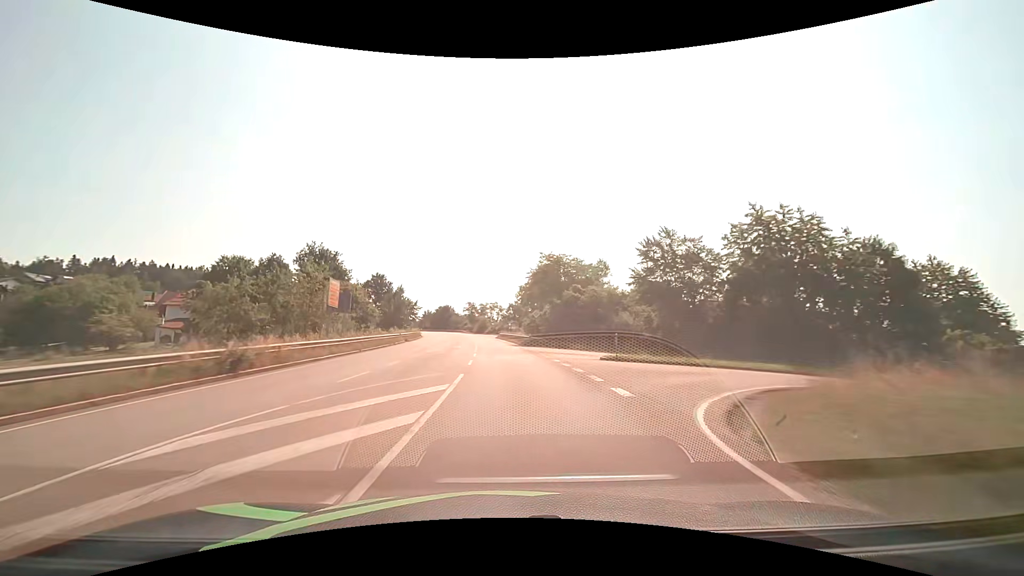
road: secondary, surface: asphalt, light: Day
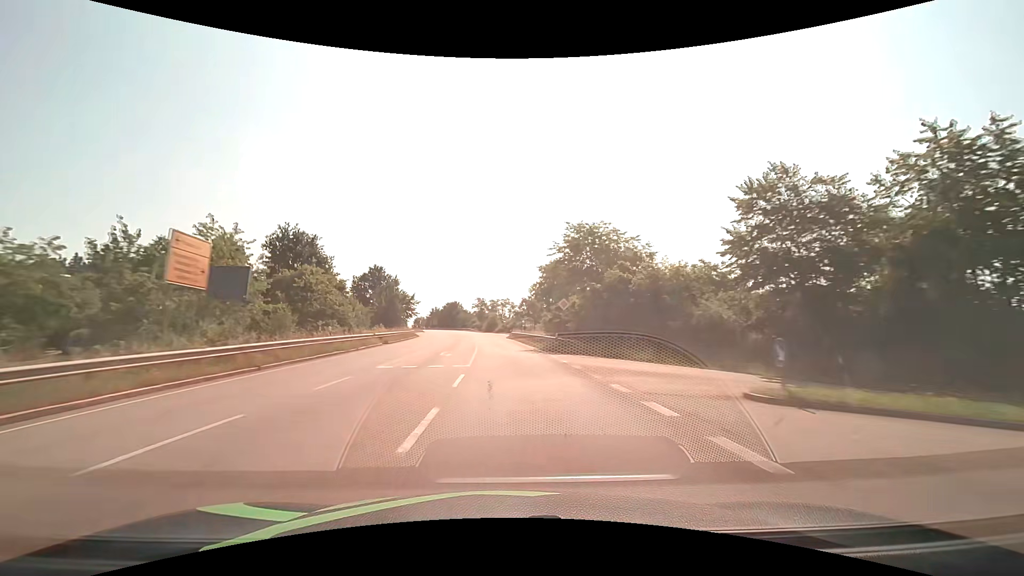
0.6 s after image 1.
(-0.2, +14.0) m; -1°
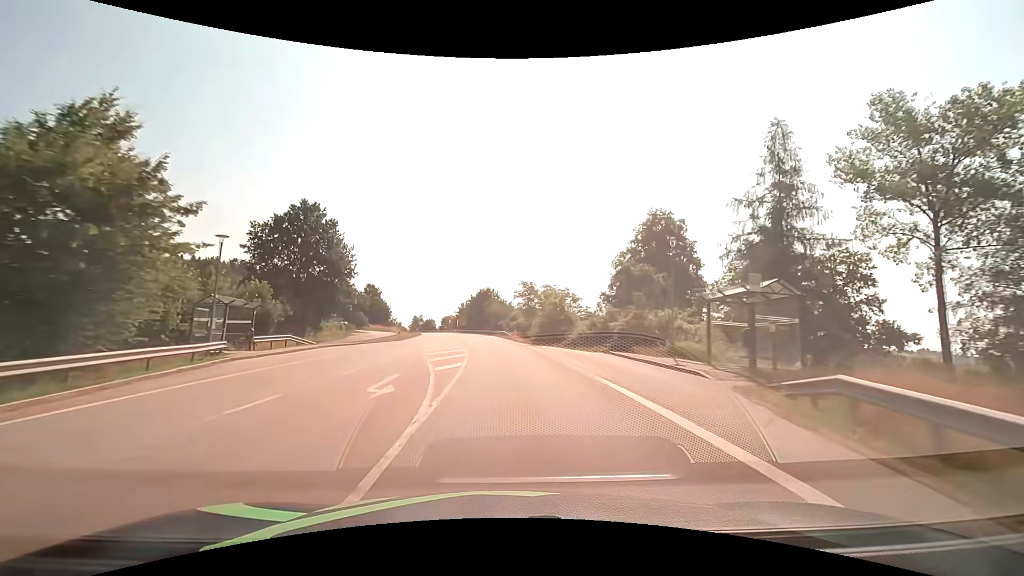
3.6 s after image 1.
(-3.1, +63.7) m; -6°
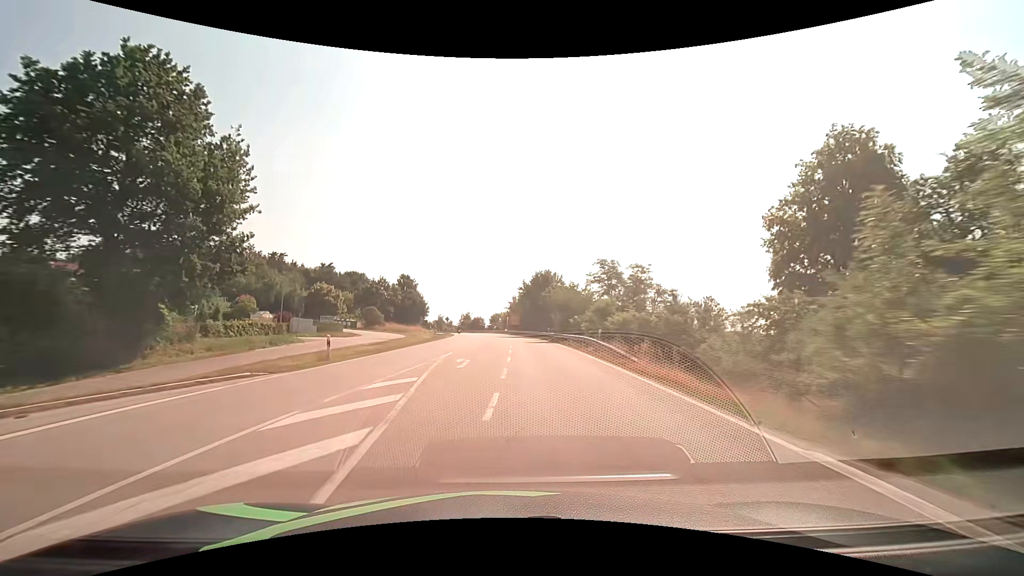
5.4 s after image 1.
(-1.6, +33.2) m; -6°
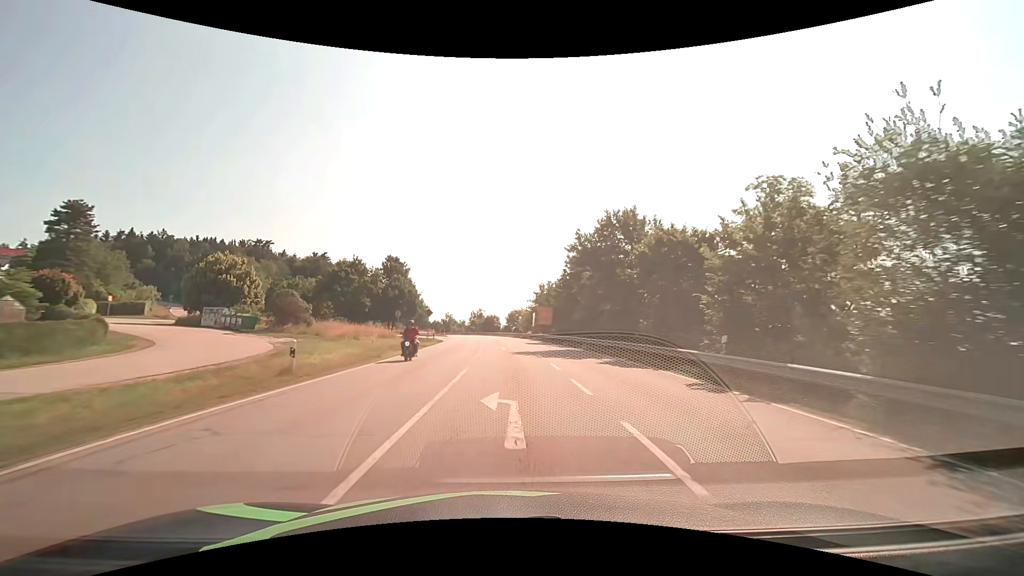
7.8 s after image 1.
(-1.5, +38.7) m; -3°
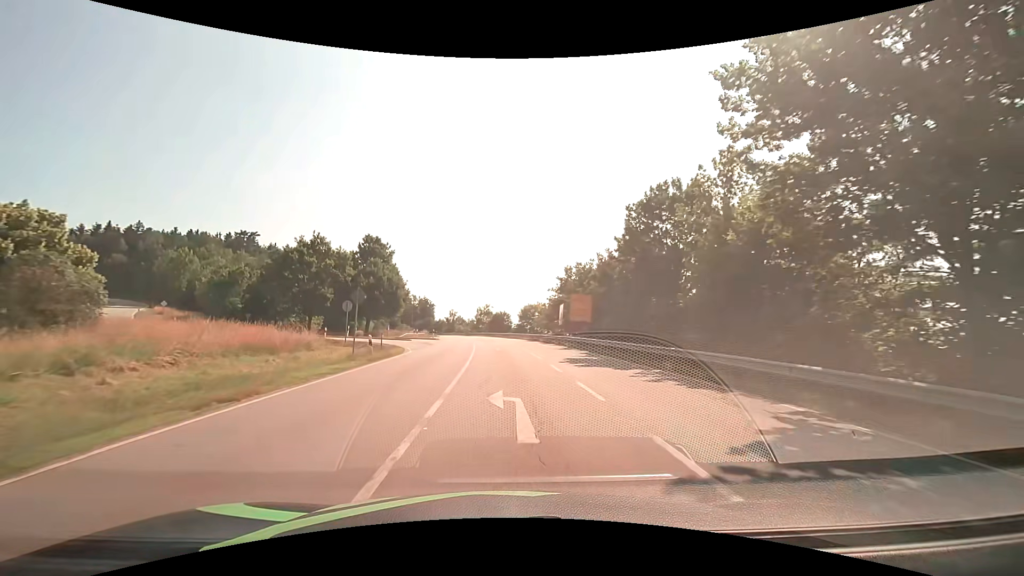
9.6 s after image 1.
(-0.1, +24.5) m; -1°
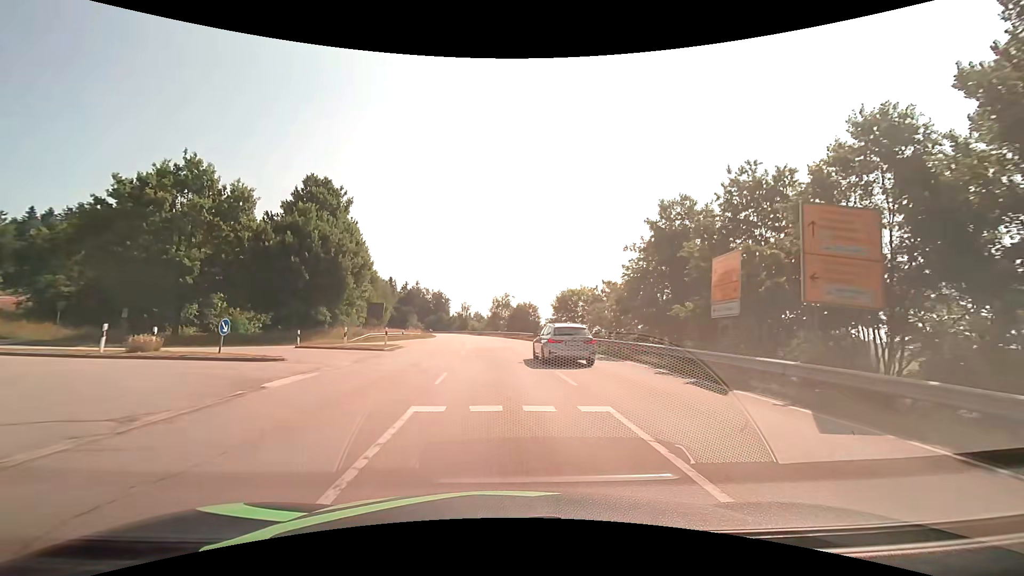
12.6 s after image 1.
(-0.8, +32.8) m; -3°
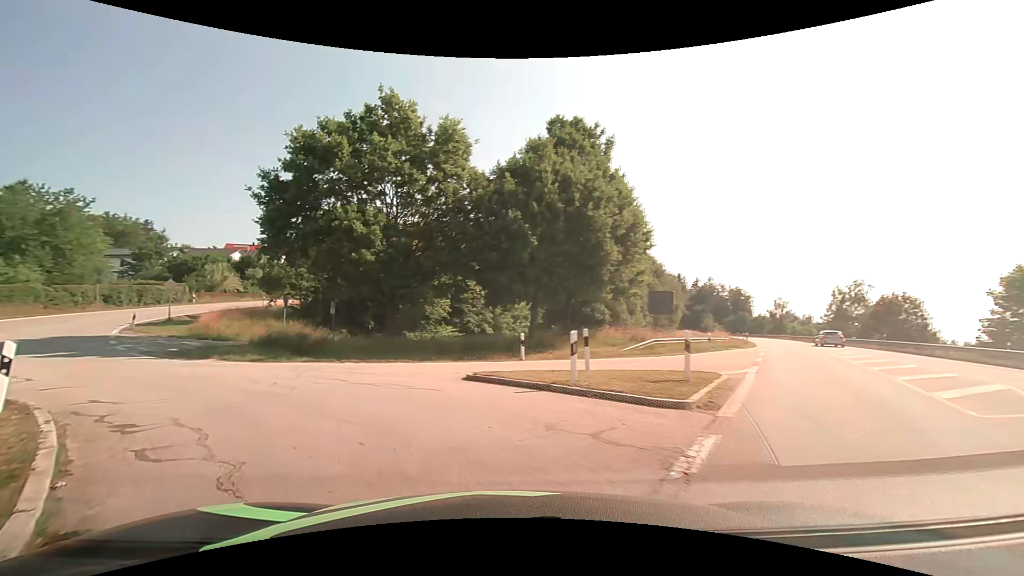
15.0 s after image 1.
(-3.1, +18.3) m; -29°
(-3, +9) (-11, +16) (-19, +22) (-25, +29) (-30, +38) (-32, +48) (-32, +58) (-32, +68) (-33, +78) (-33, +88) m
